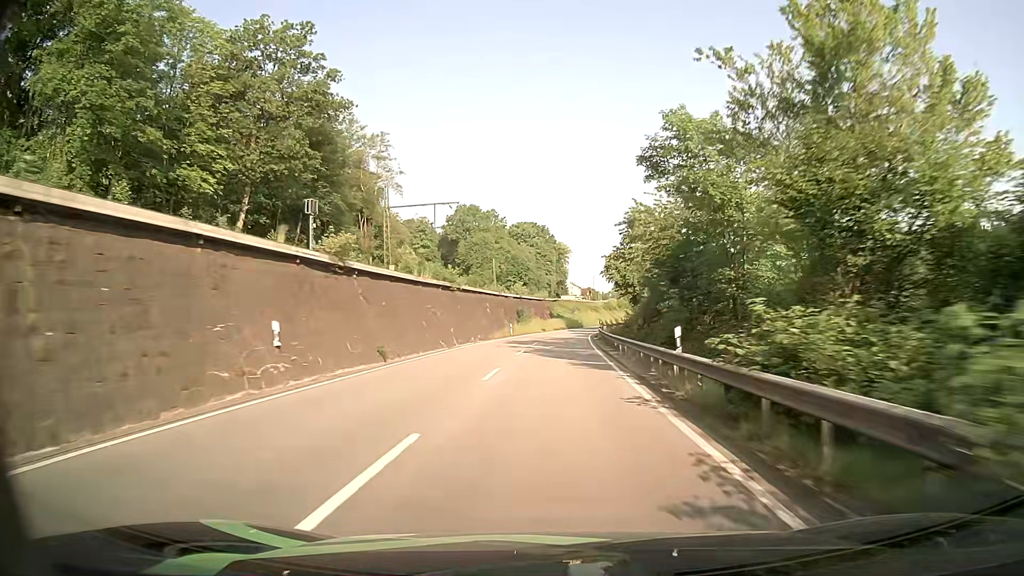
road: primary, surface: asphalt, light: Day
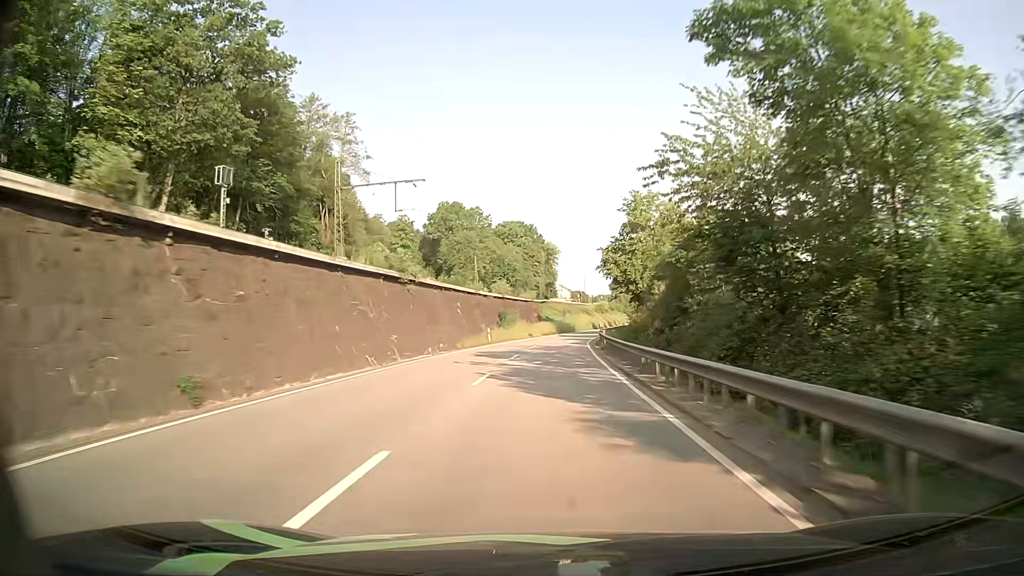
(0.0, +12.8) m; 0°
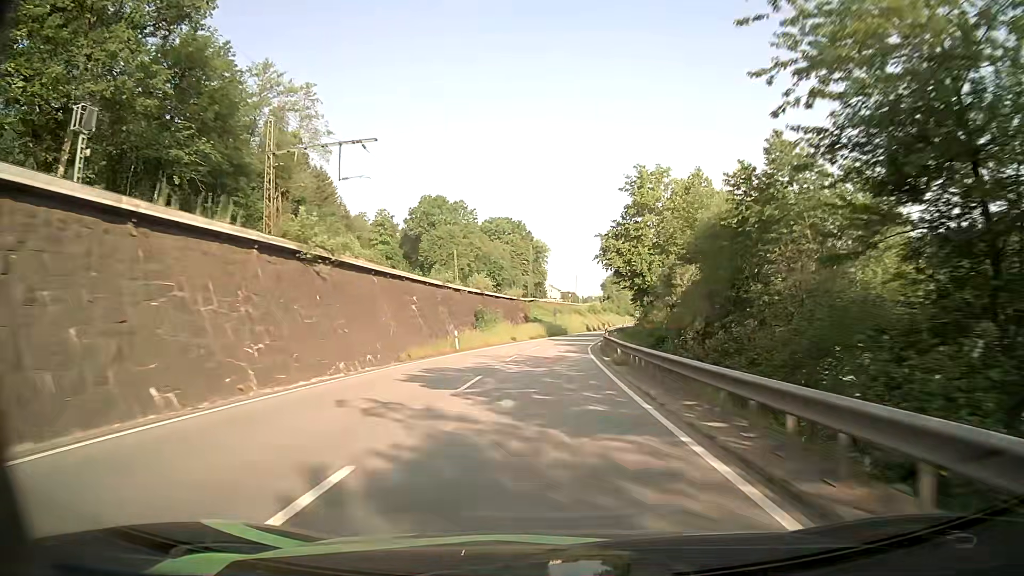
(+0.1, +12.9) m; +1°
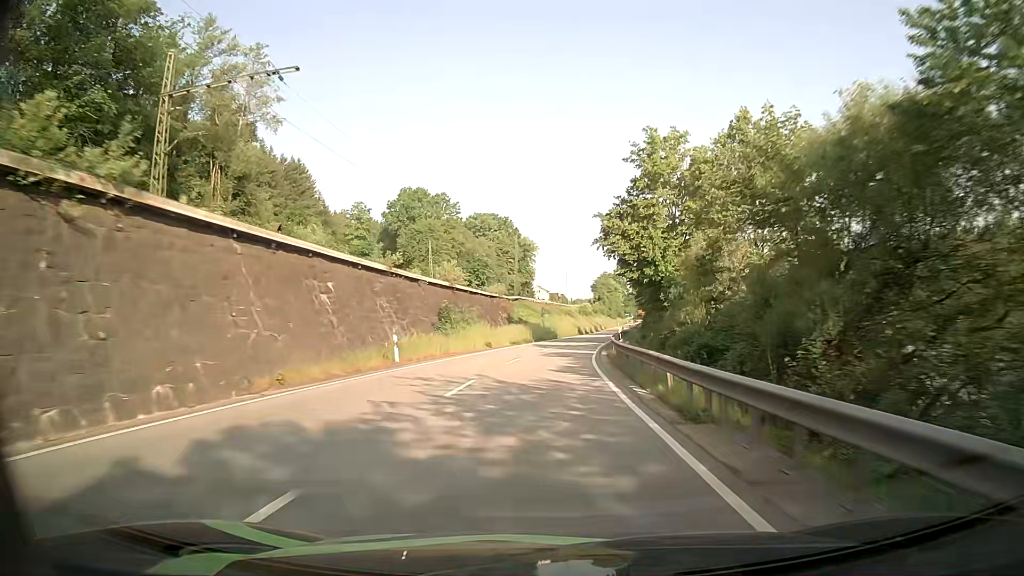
(+0.1, +12.9) m; +1°
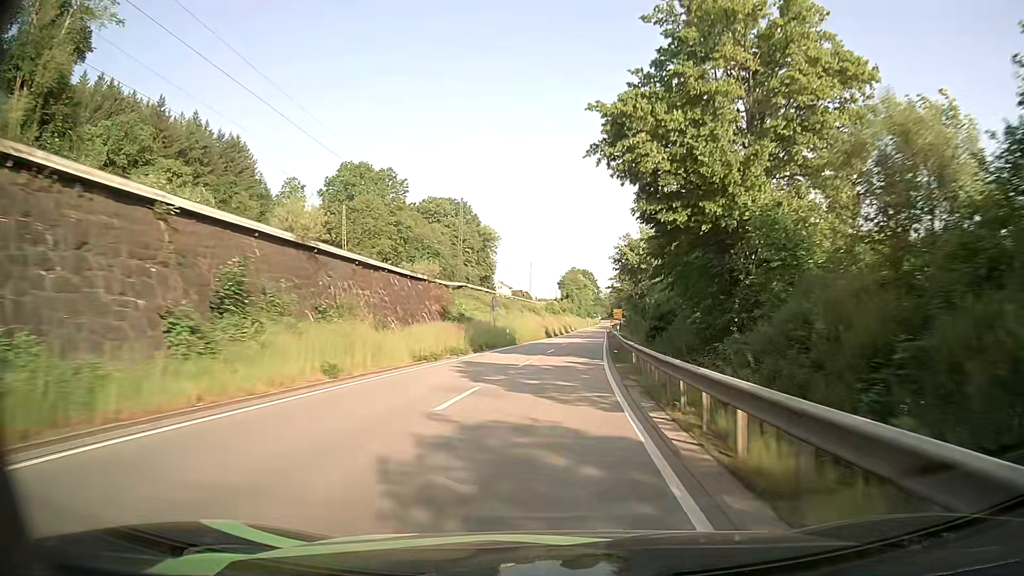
(+0.6, +26.0) m; +3°
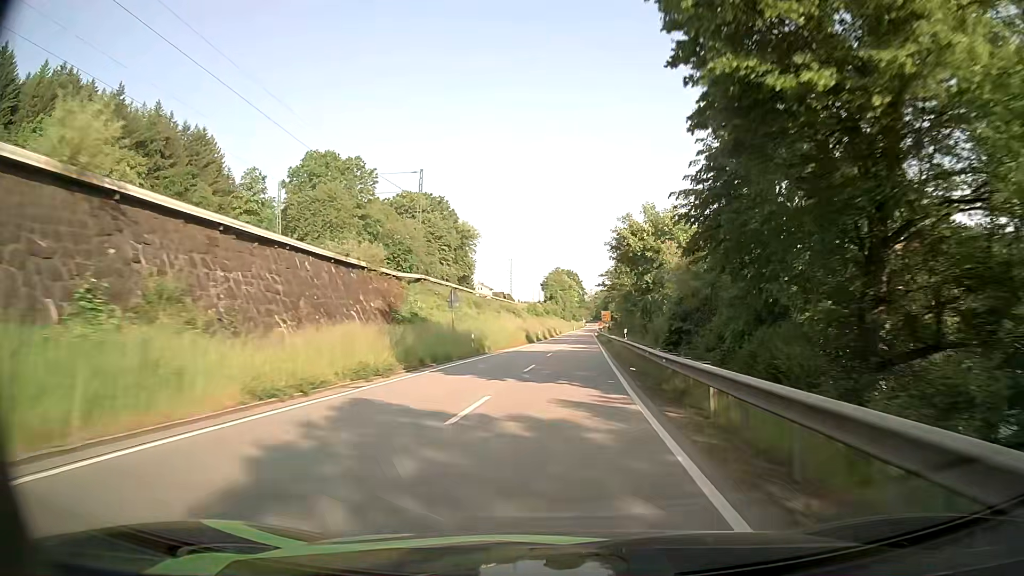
(+0.1, +13.1) m; +1°
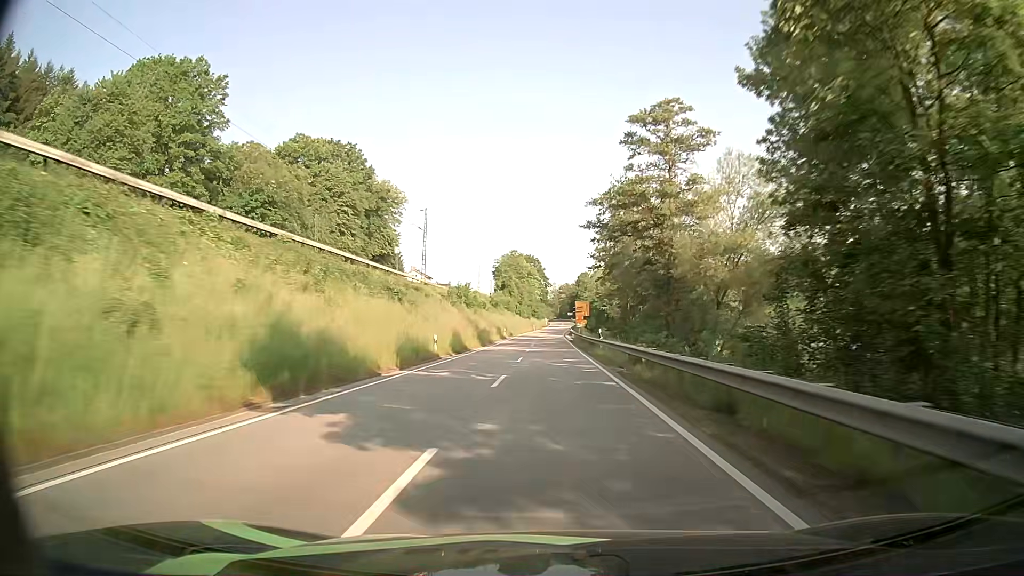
(+2.2, +54.0) m; +4°
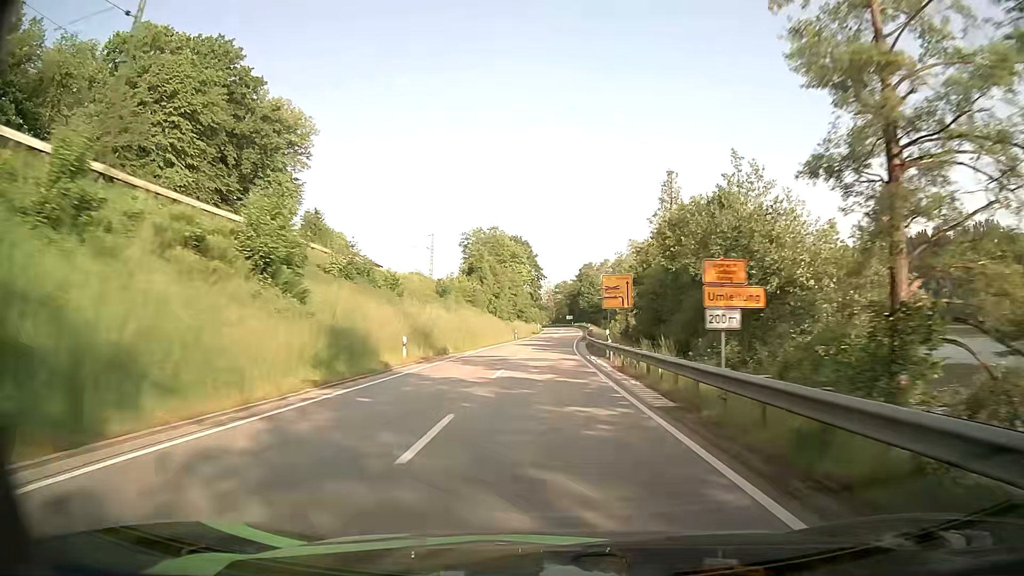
(-0.3, +56.5) m; 0°
(0, +10) (0, +20) (0, +30) (+1, +40) (+1, +50) (+1, +60) (+2, +70) (+2, +80) (+3, +90) (+3, +100) m
